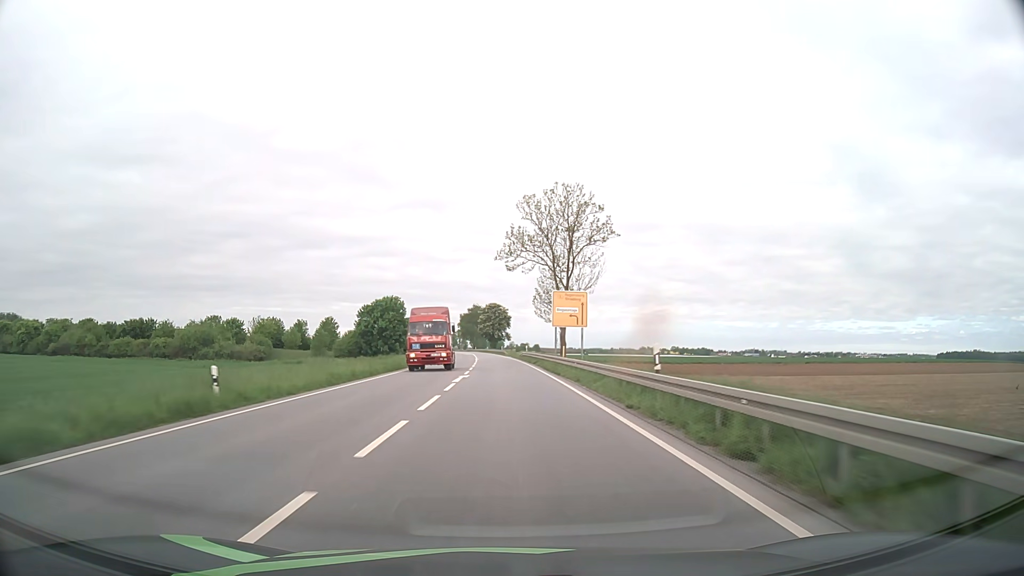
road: primary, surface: asphalt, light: Day
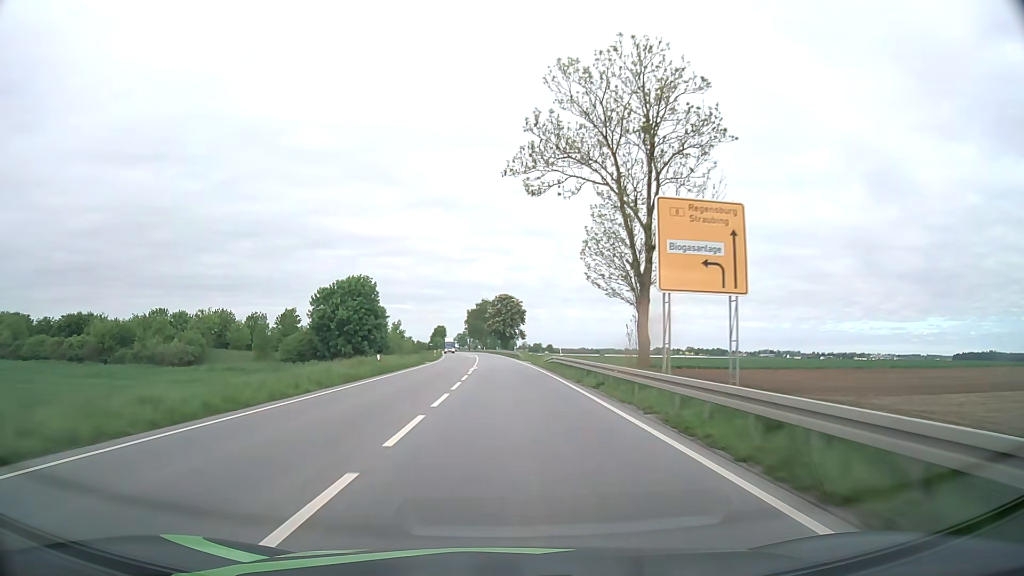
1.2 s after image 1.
(-0.3, +29.2) m; -1°
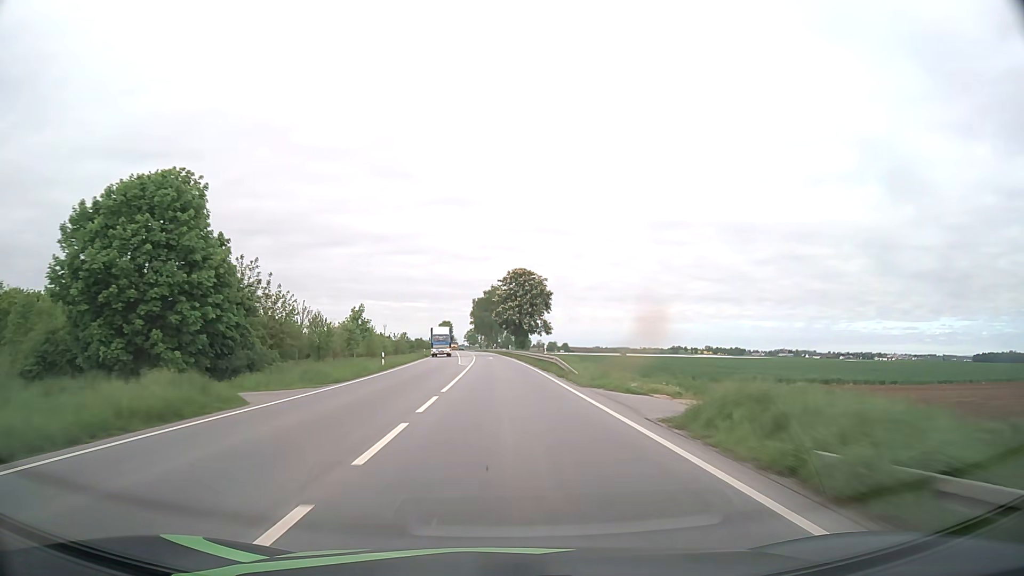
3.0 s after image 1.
(-0.5, +43.7) m; -1°
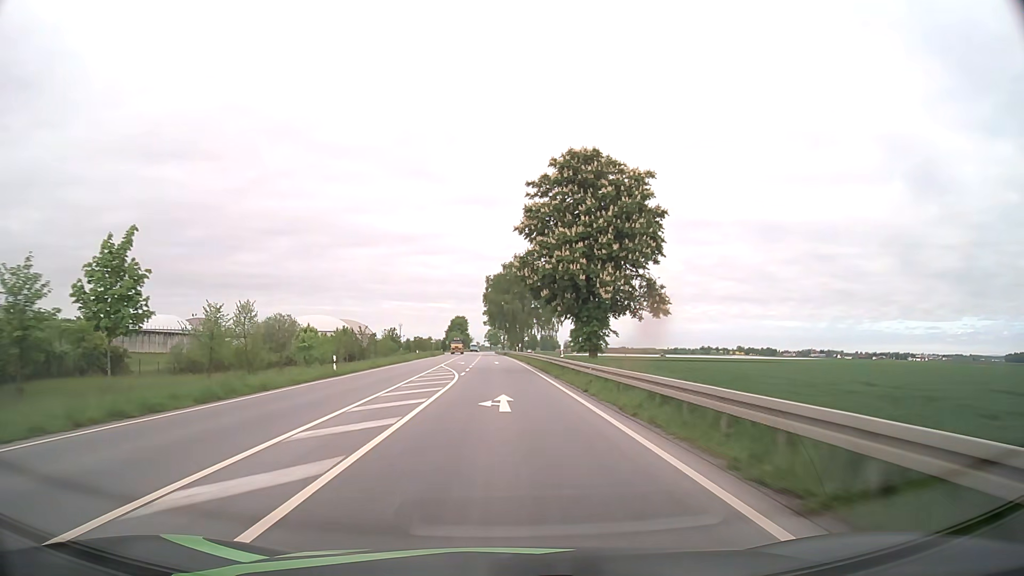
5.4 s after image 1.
(-0.9, +58.2) m; -2°
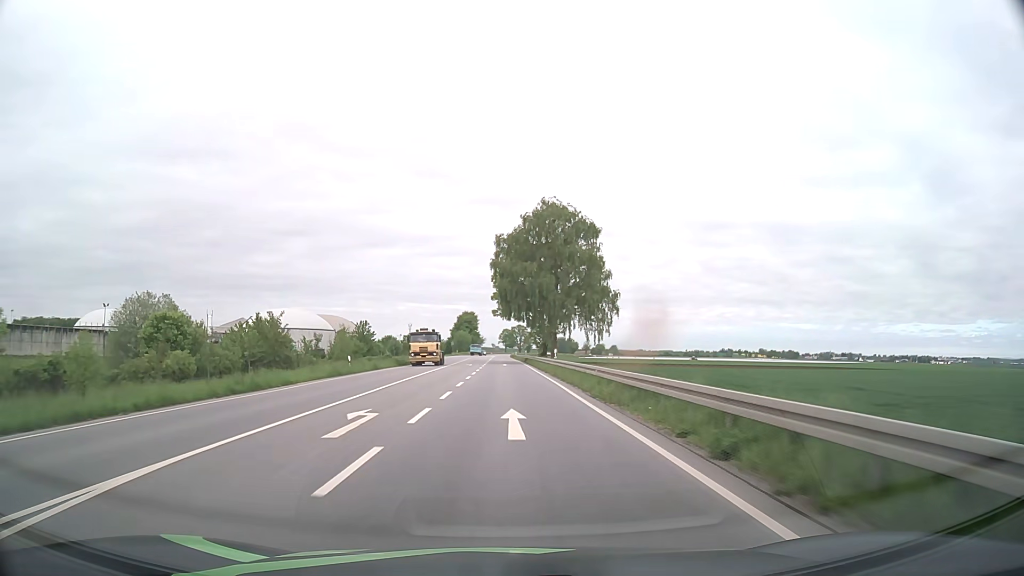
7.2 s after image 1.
(-0.6, +44.1) m; -1°
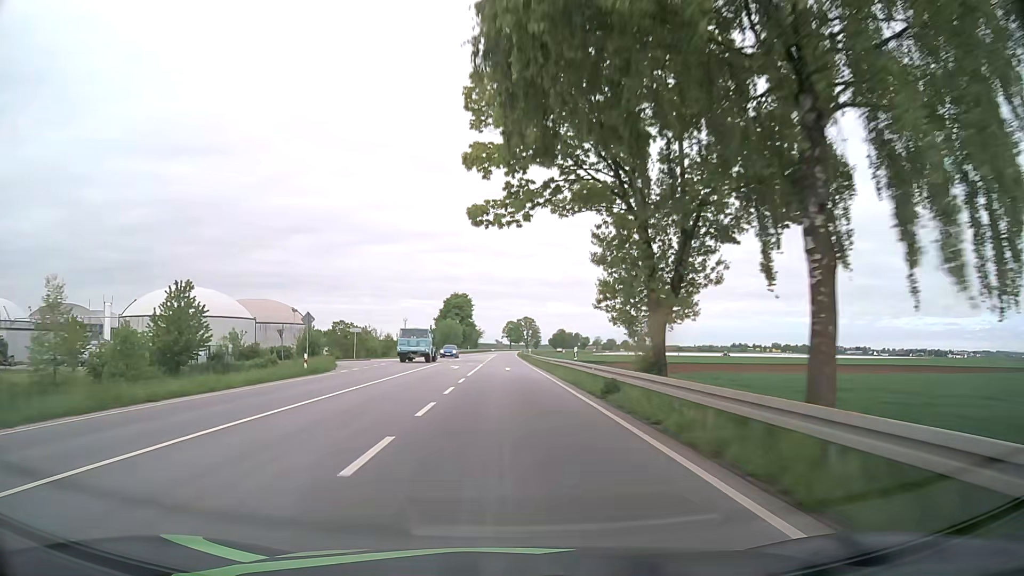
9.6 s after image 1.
(-0.5, +59.6) m; -1°
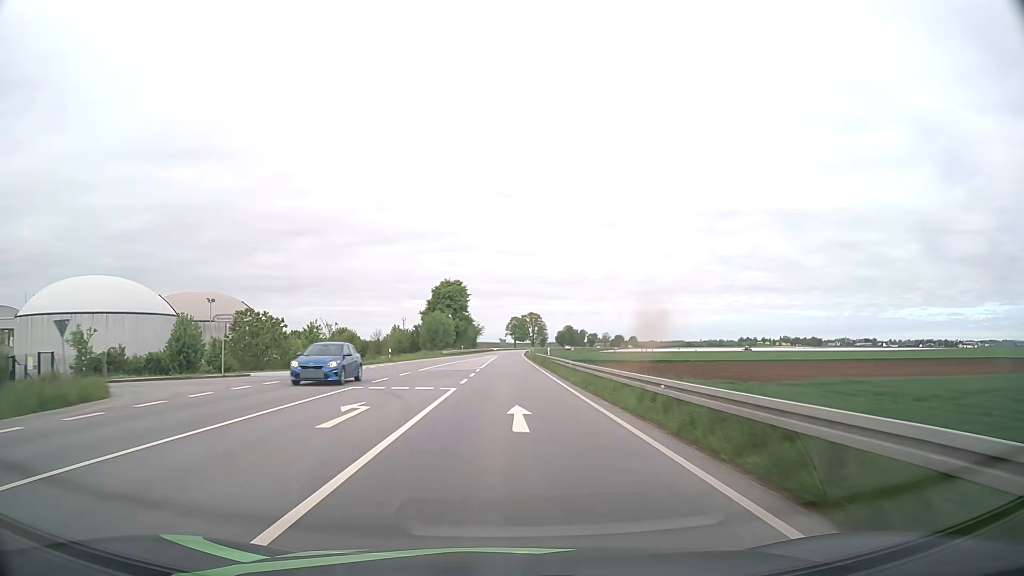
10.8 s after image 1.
(0.0, +30.1) m; 0°
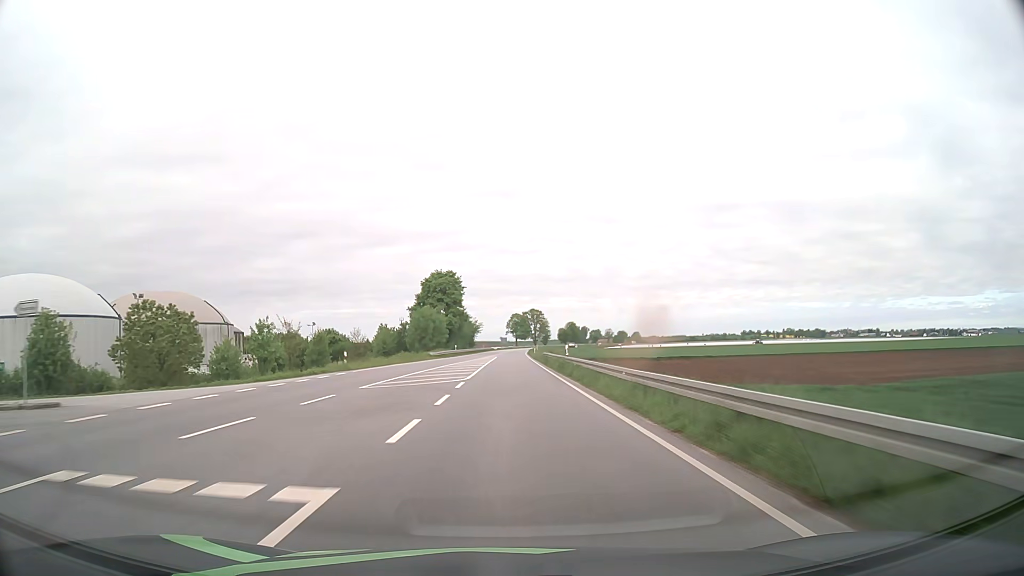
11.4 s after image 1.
(-0.1, +15.2) m; 0°
(0, +10) (0, +20) (0, +30) (0, +40) (0, +50) (0, +60) (0, +70) (0, +80) (+1, +90) (+1, +100) m
